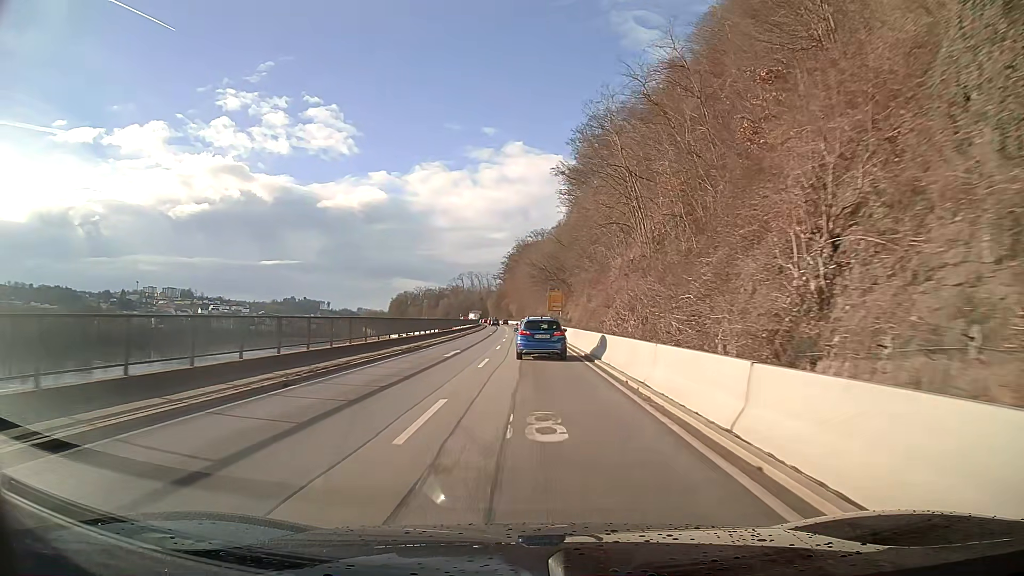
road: primary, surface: asphalt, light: Day
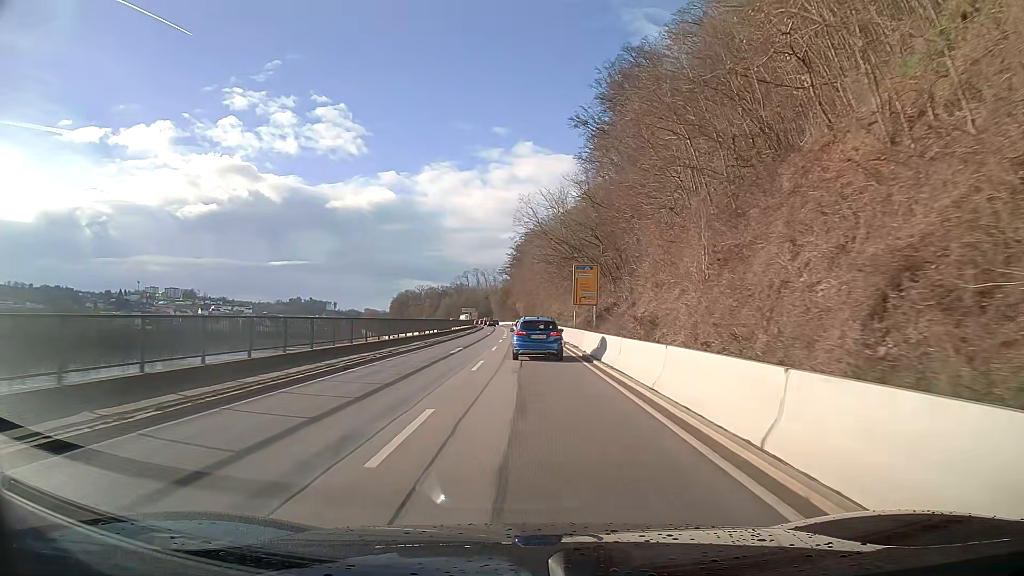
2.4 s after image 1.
(-0.3, +37.2) m; -1°
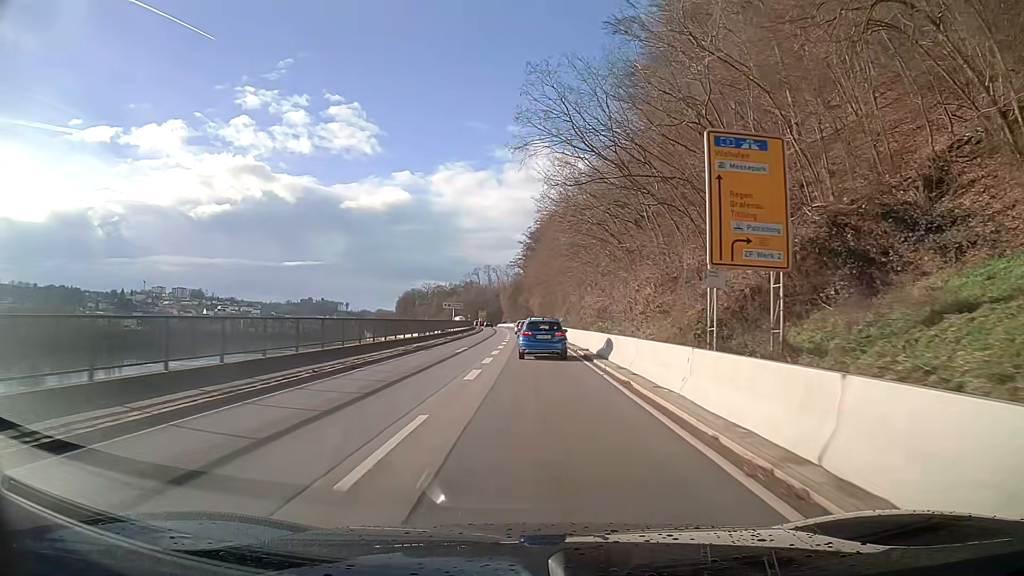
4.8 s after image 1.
(-0.4, +37.1) m; -1°
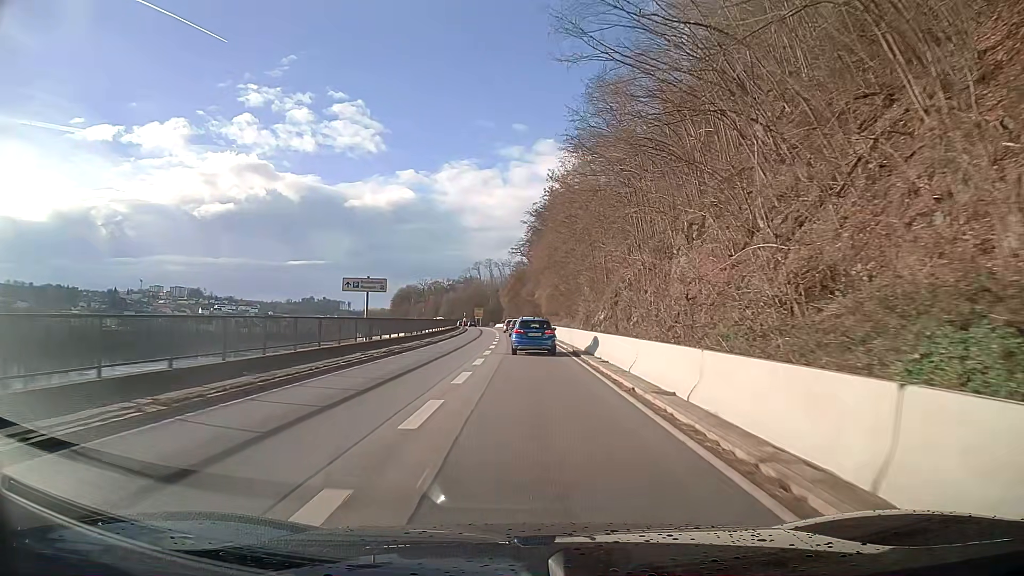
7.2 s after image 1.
(-0.2, +37.6) m; -1°
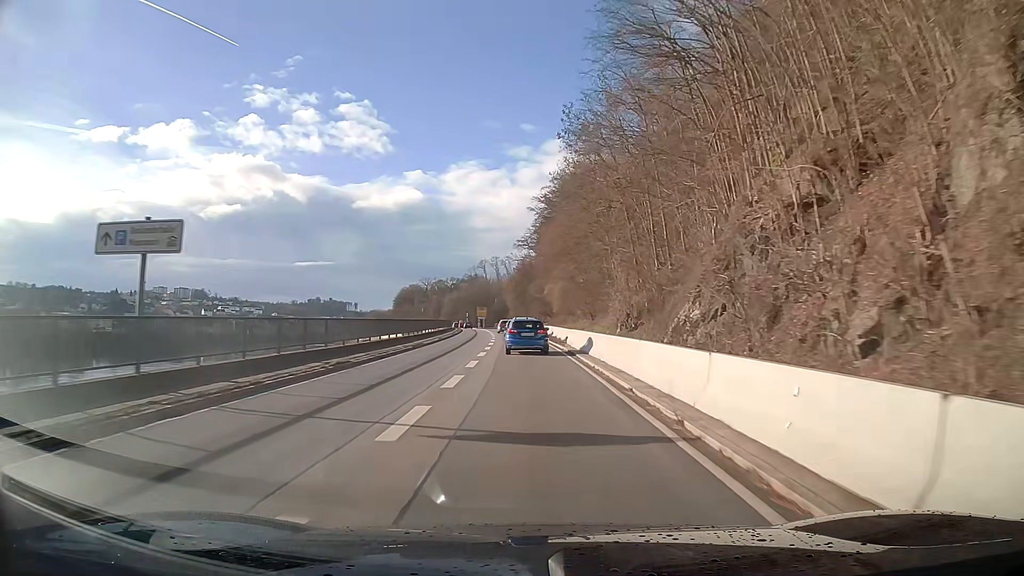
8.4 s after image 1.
(-0.1, +18.8) m; -1°
